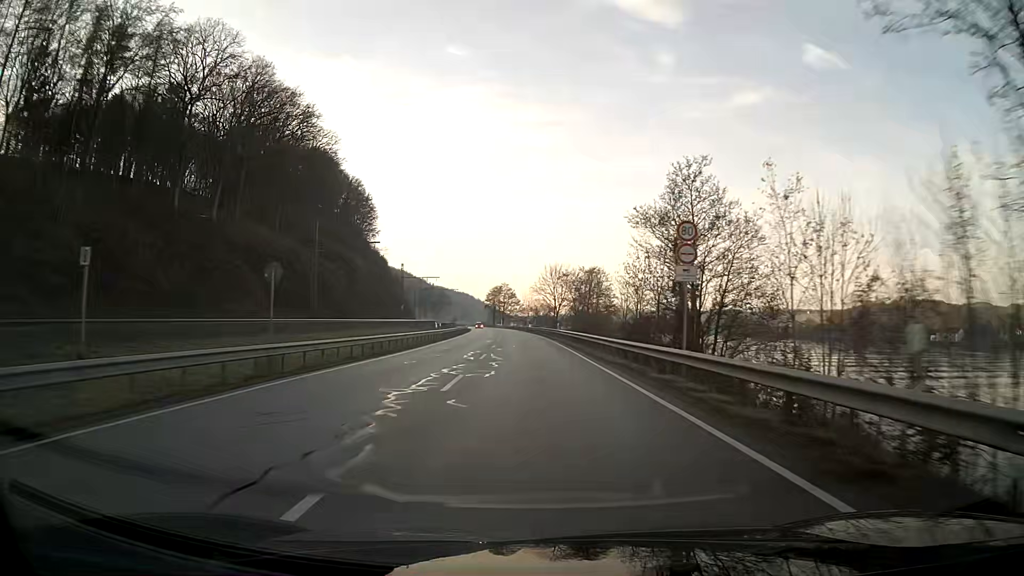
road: primary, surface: asphalt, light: Day
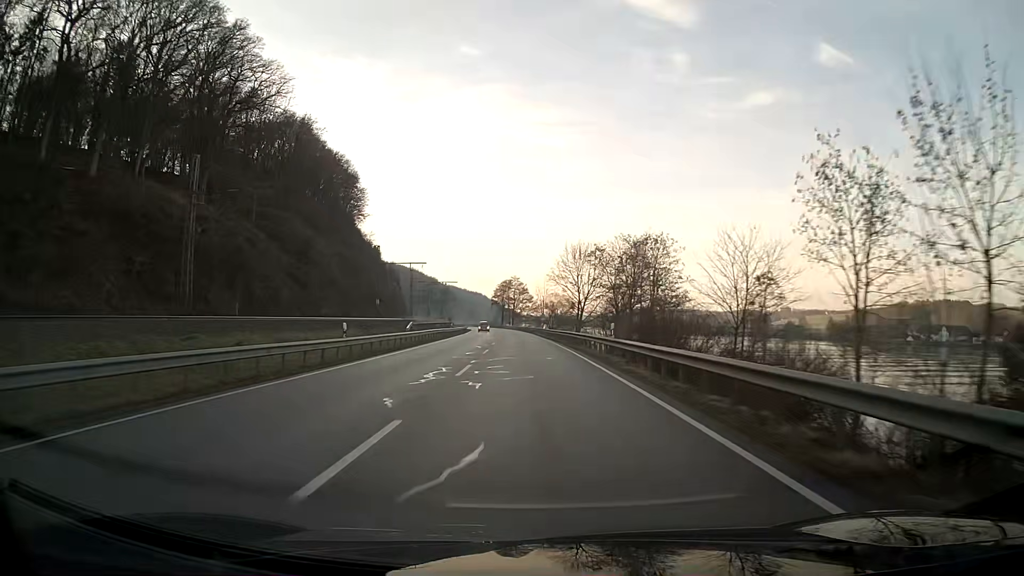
(-0.3, +32.0) m; -1°
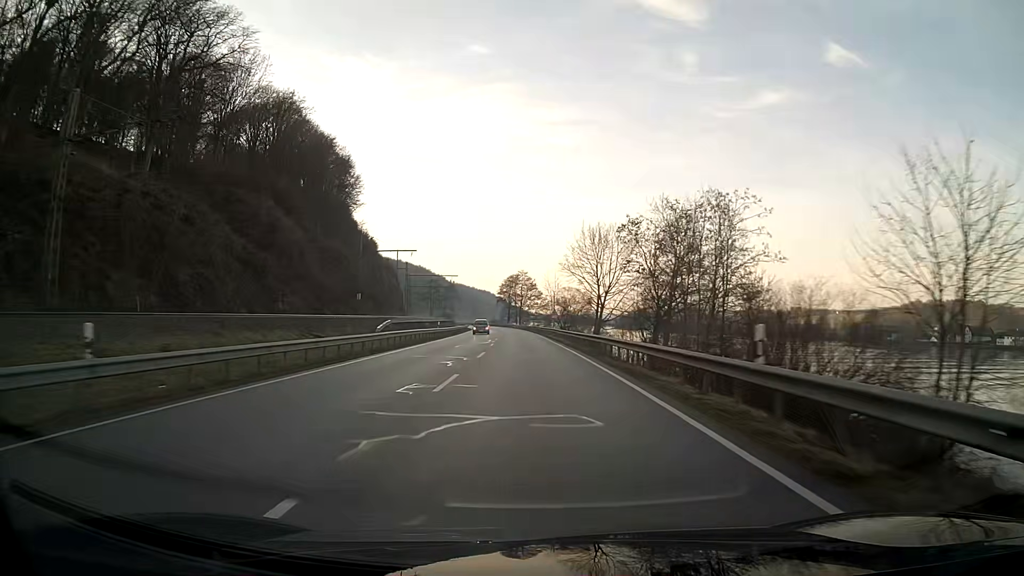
(-0.1, +16.0) m; -1°
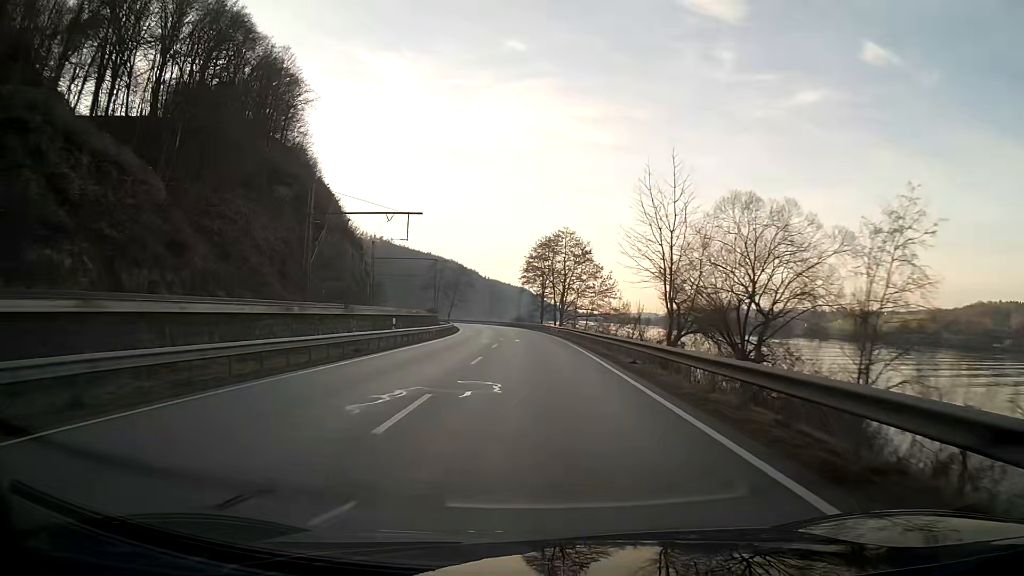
(-2.1, +76.4) m; -3°
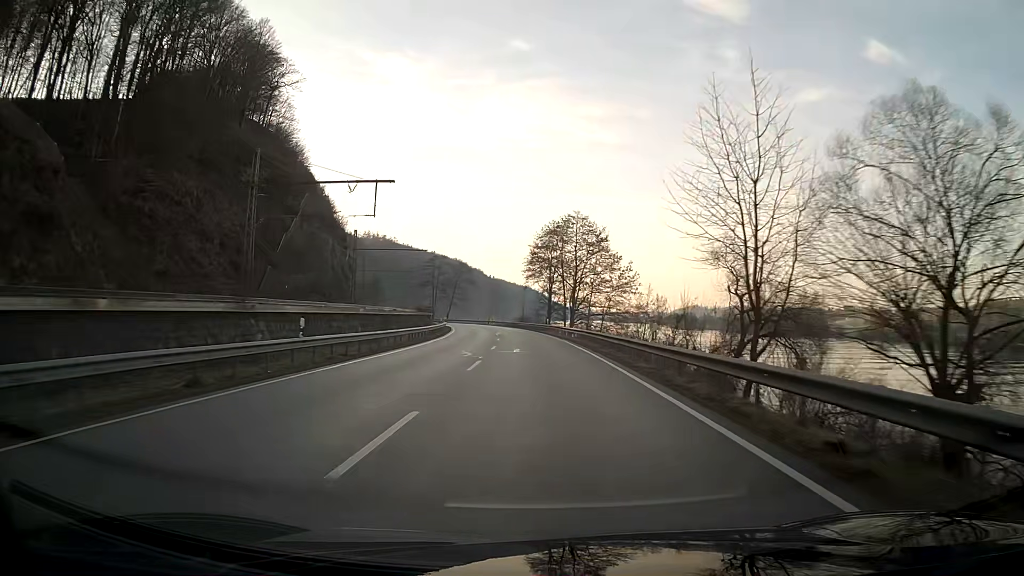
(-0.1, +14.1) m; 0°
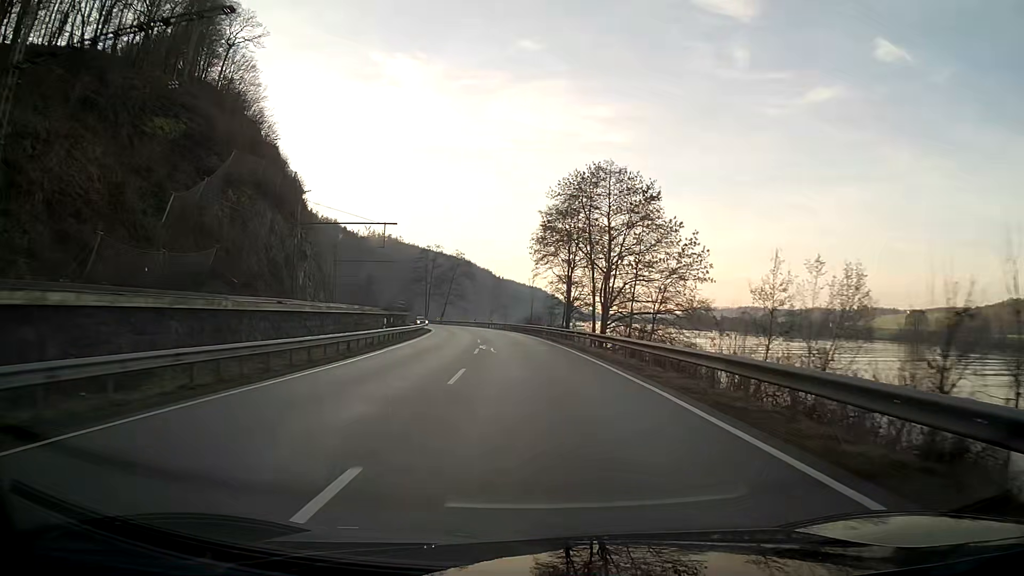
(-0.2, +27.5) m; -1°
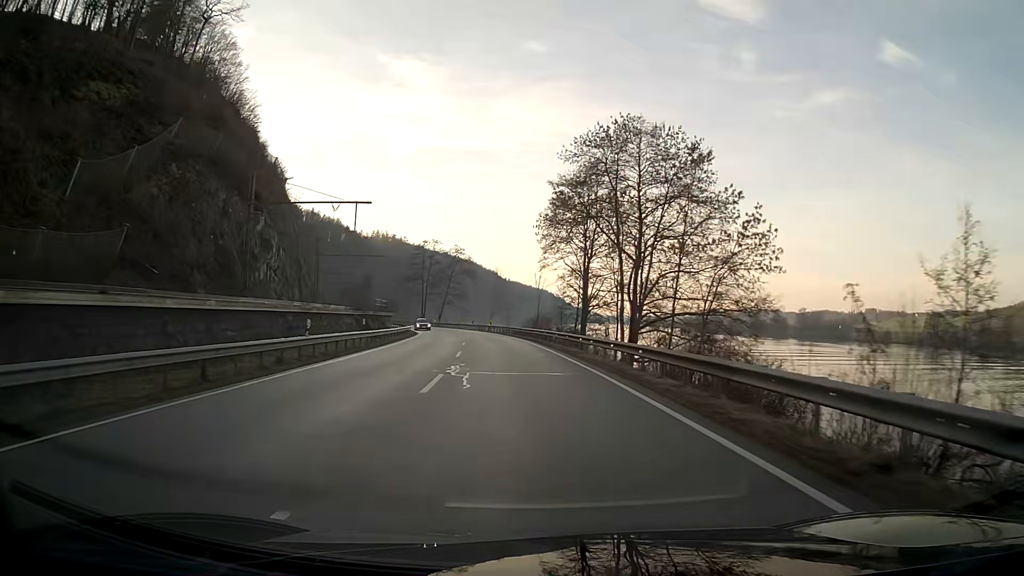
(-0.1, +13.3) m; -1°
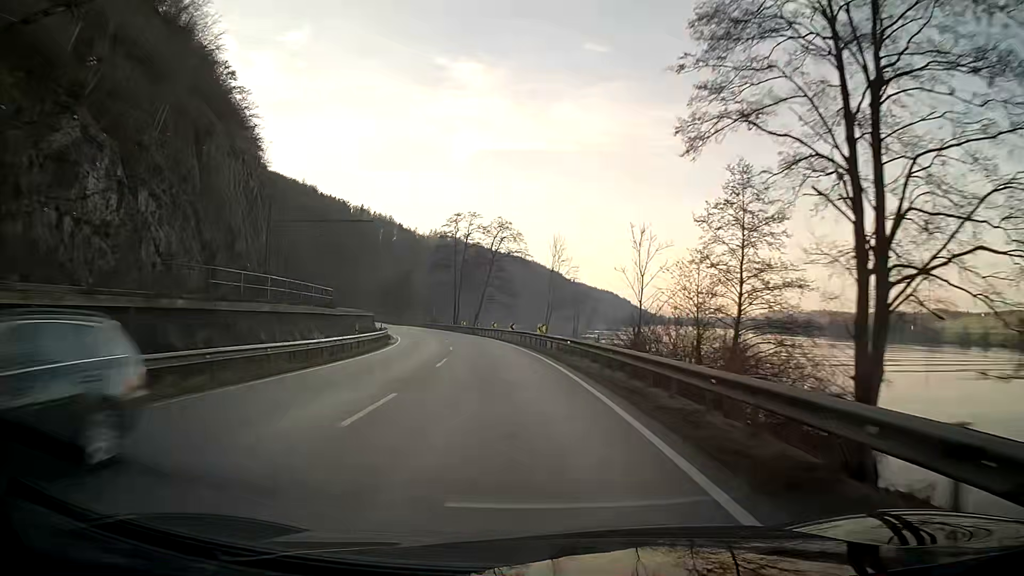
(-1.8, +39.8) m; -6°
